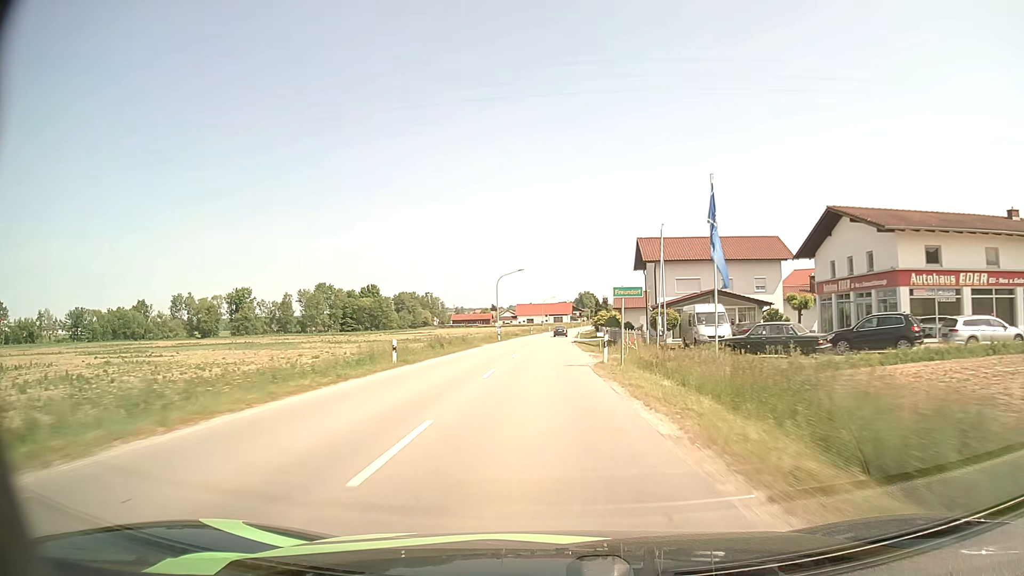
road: secondary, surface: asphalt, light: Day
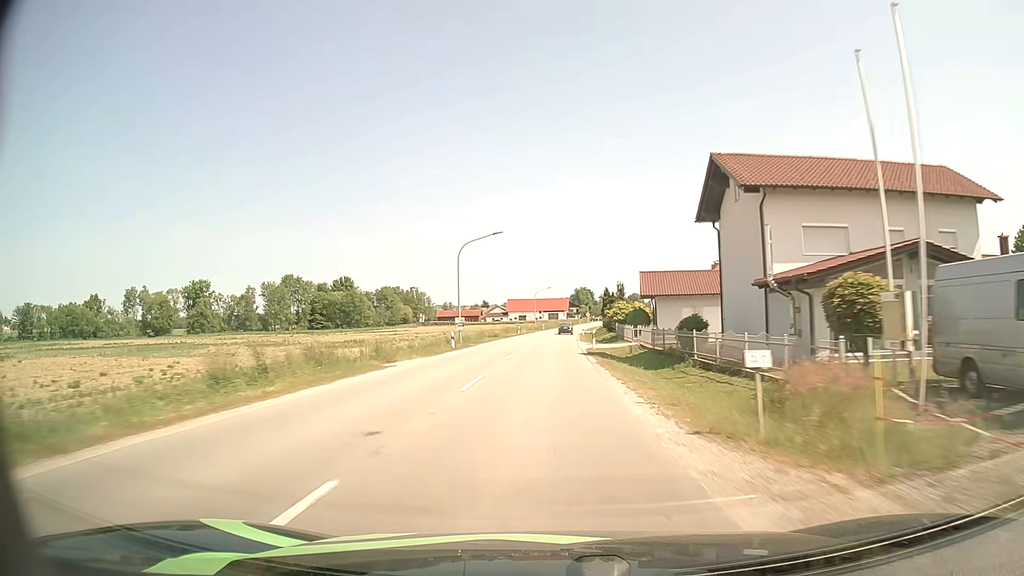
(+0.1, +27.9) m; 0°
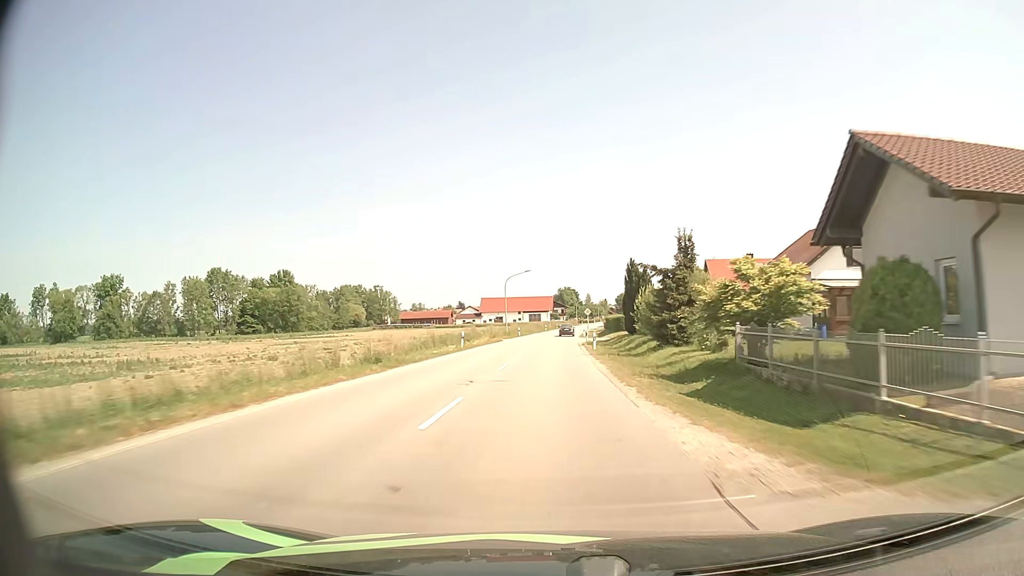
(+0.4, +40.9) m; +2°
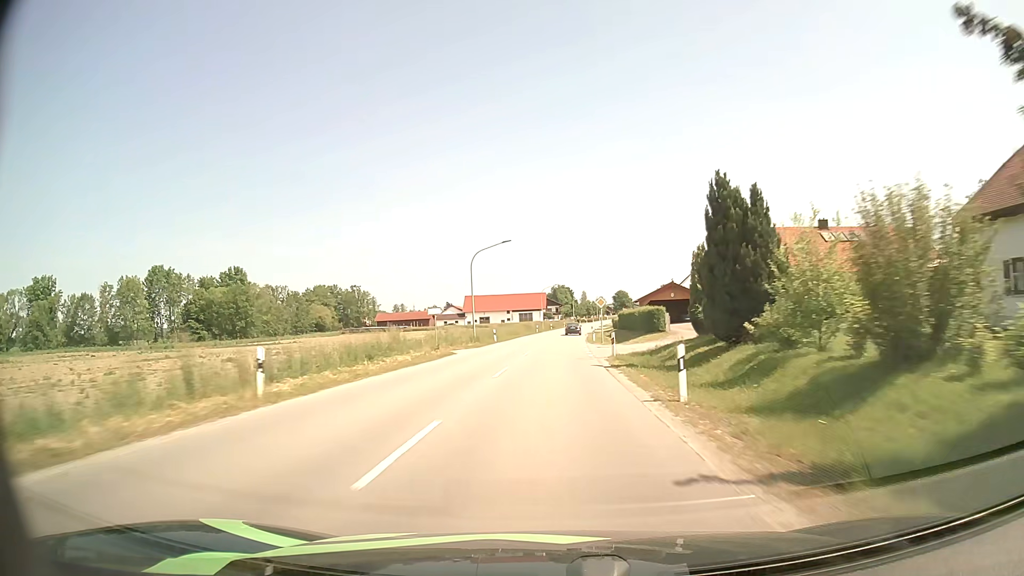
(+0.2, +27.2) m; +1°
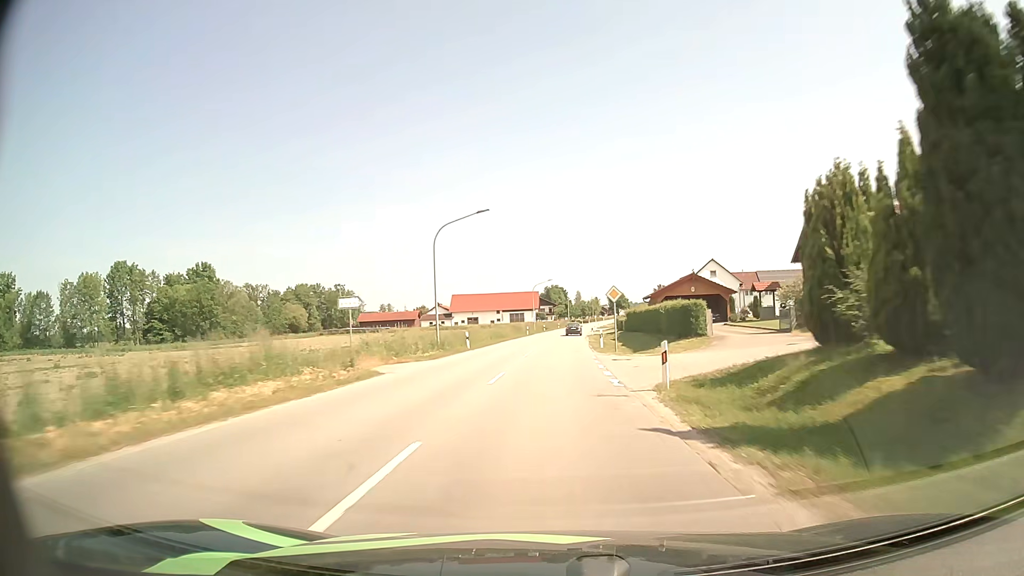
(+0.1, +13.6) m; +1°
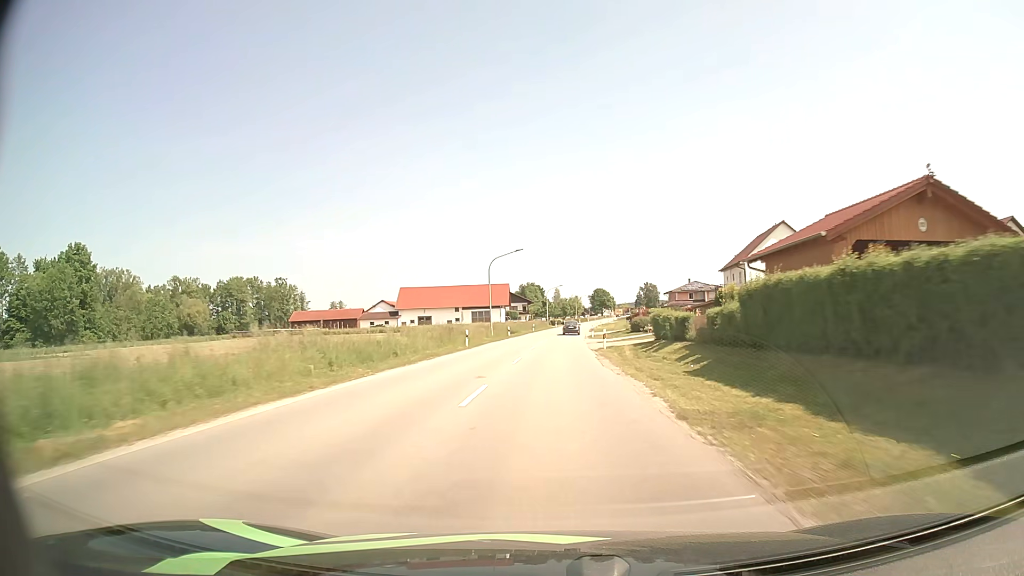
(+0.7, +40.7) m; +2°
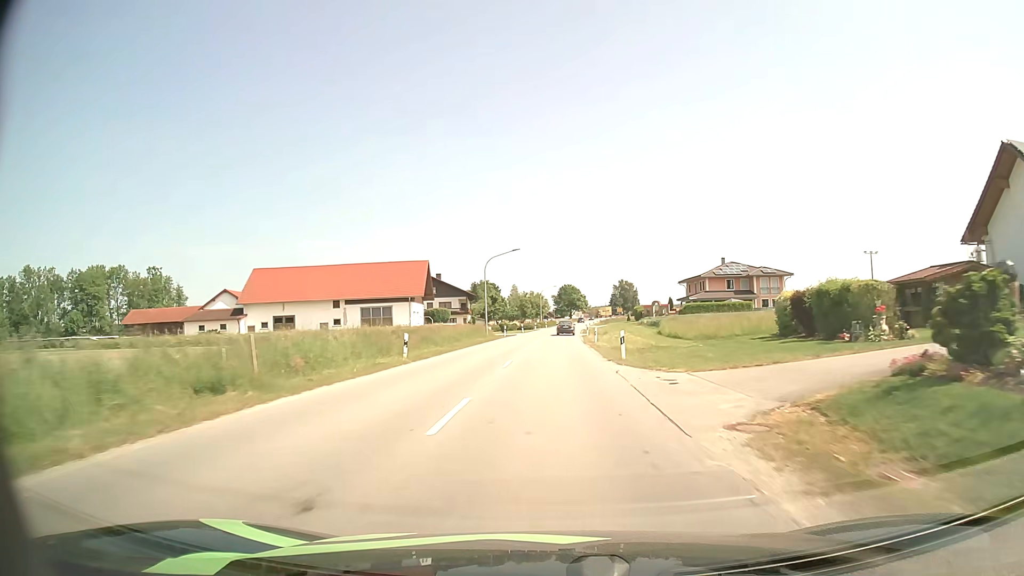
(+1.5, +62.5) m; +3°
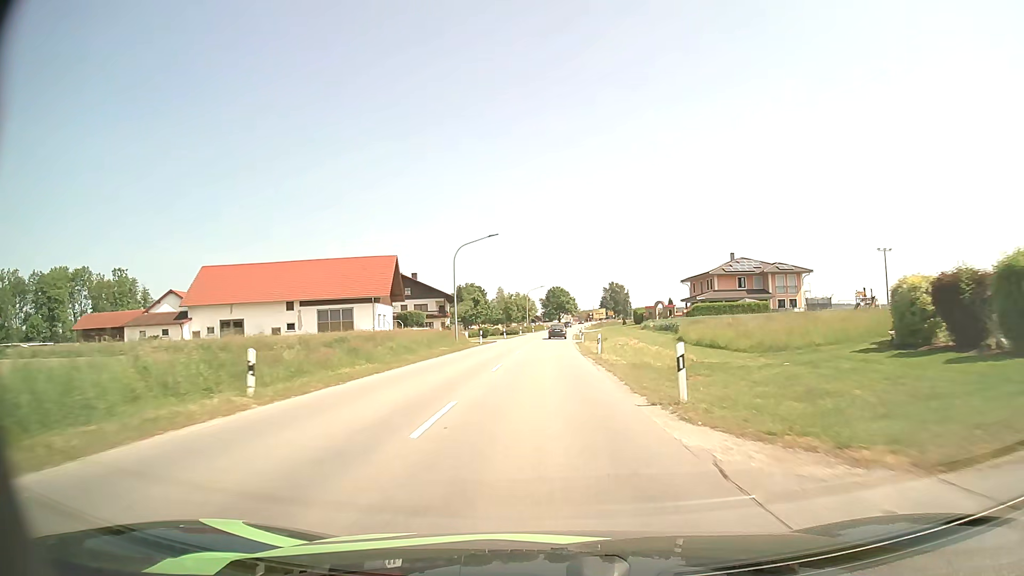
(+0.1, +12.0) m; +1°
(0, +10) (0, +20) (0, +30) (0, +40) (0, +50) (+1, +60) (+1, +70) (+1, +80) (+2, +90) (+2, +100) m
